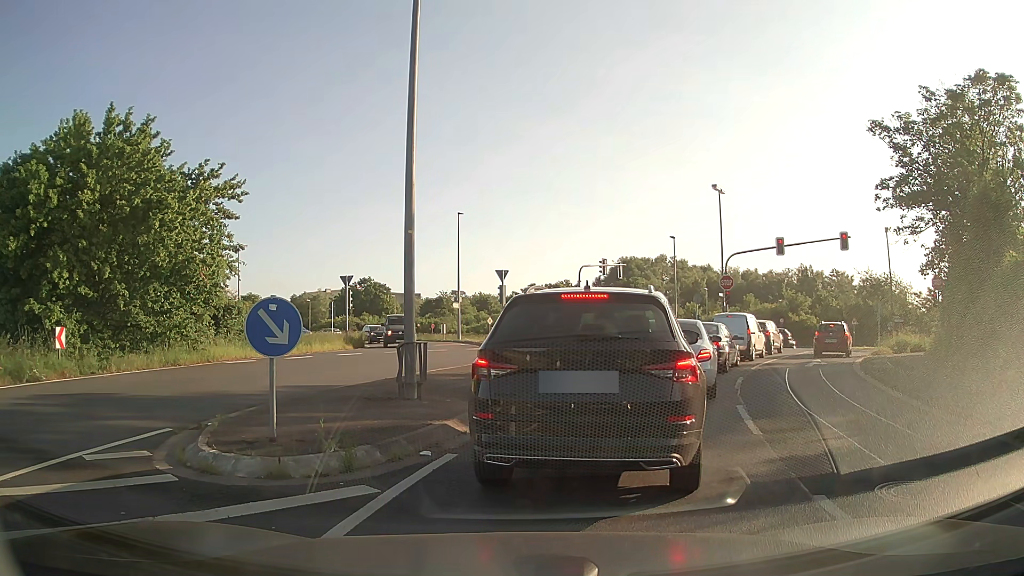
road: unclassified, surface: asphalt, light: Day
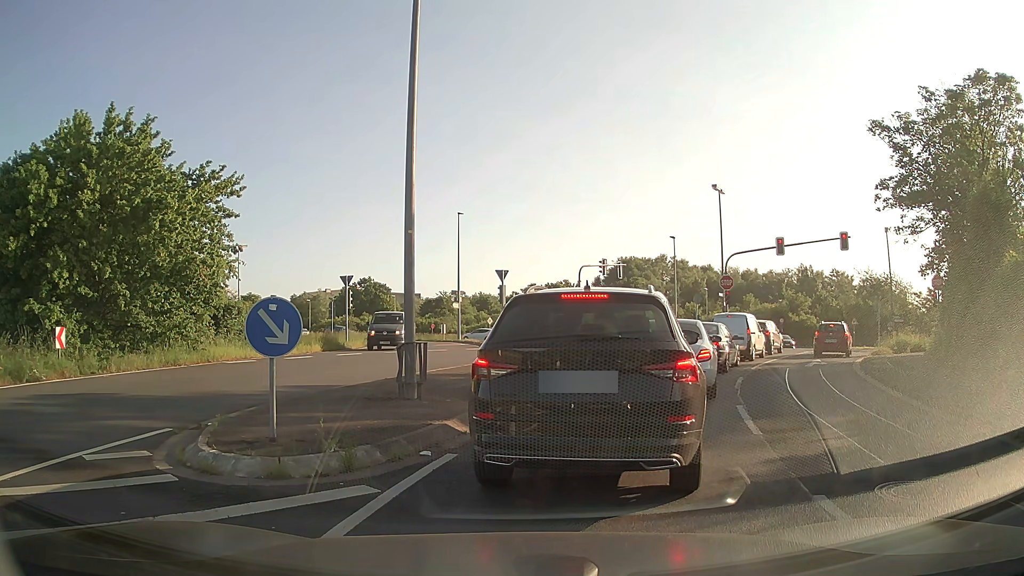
(0.0, 0.0) m; 0°
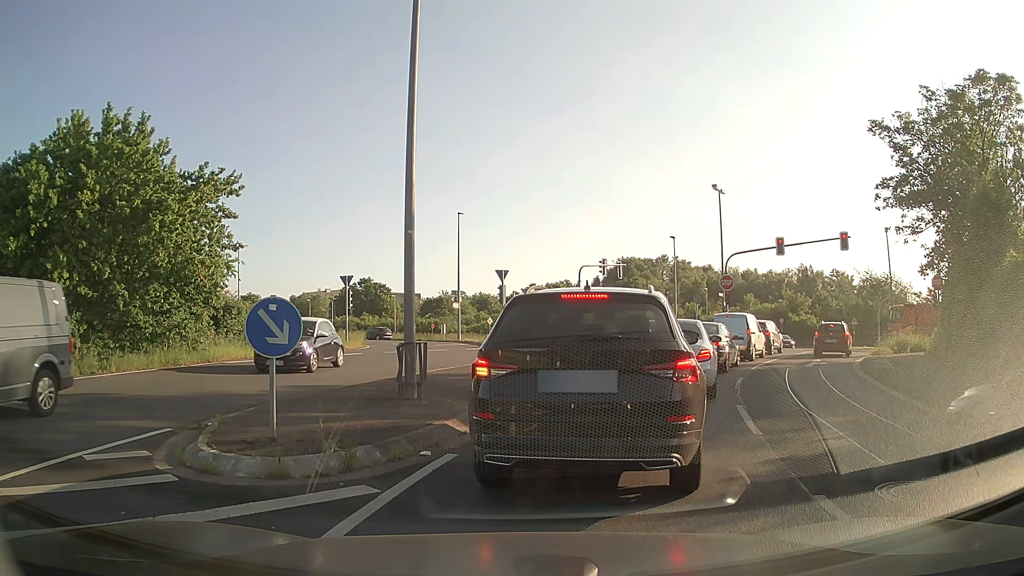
(0.0, 0.0) m; 0°
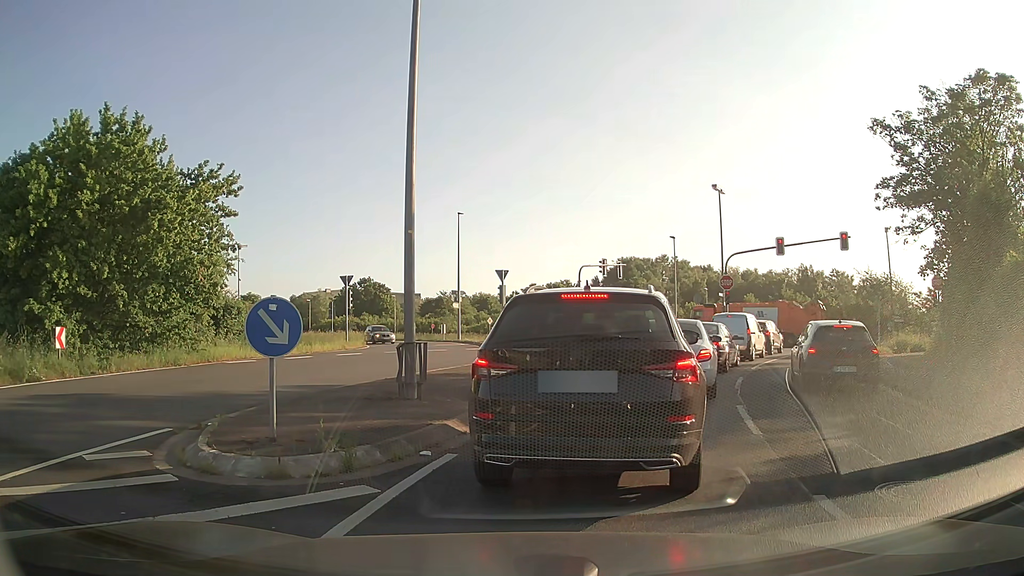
(0.0, 0.0) m; 0°
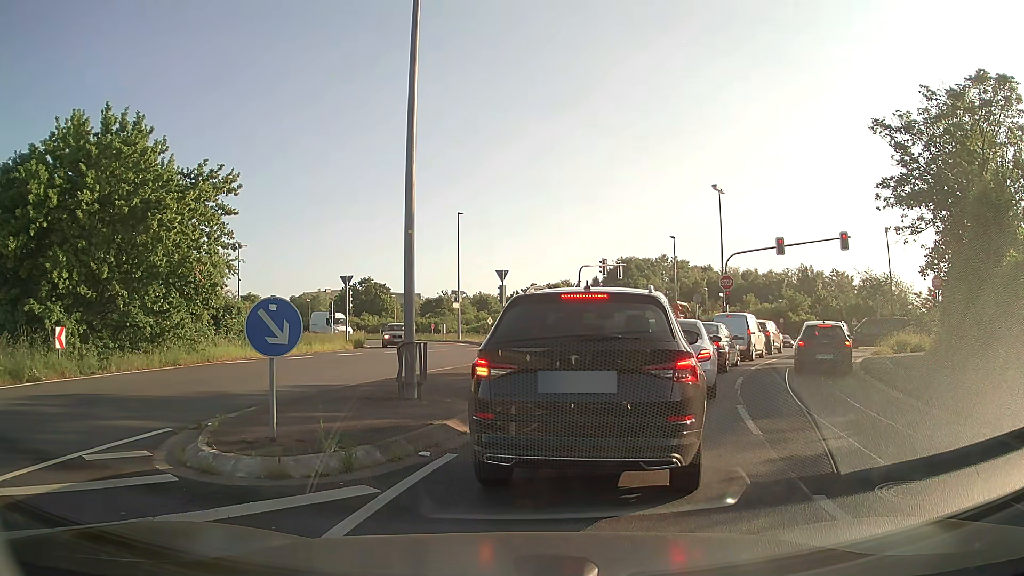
(0.0, 0.0) m; 0°
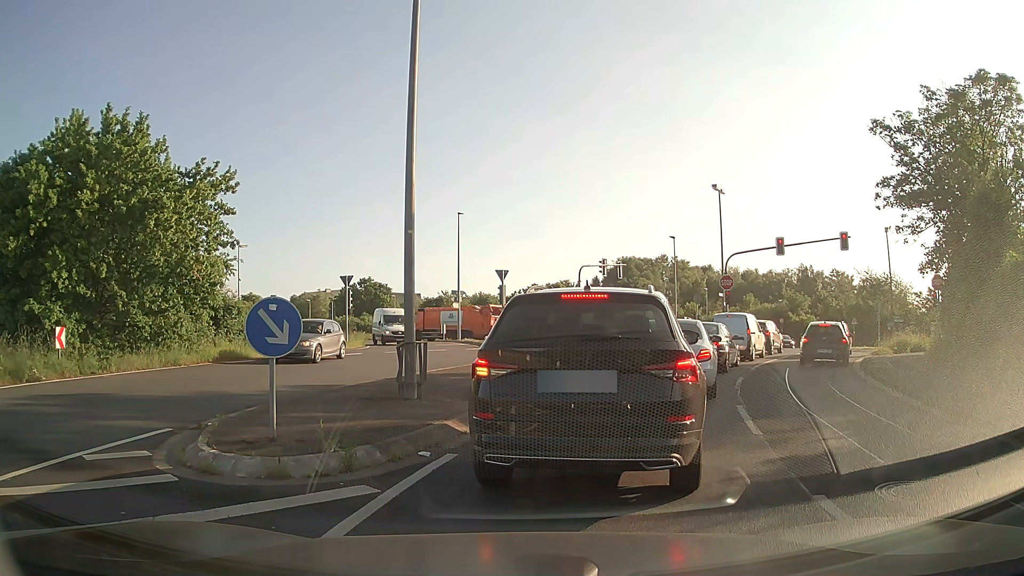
(0.0, 0.0) m; 0°
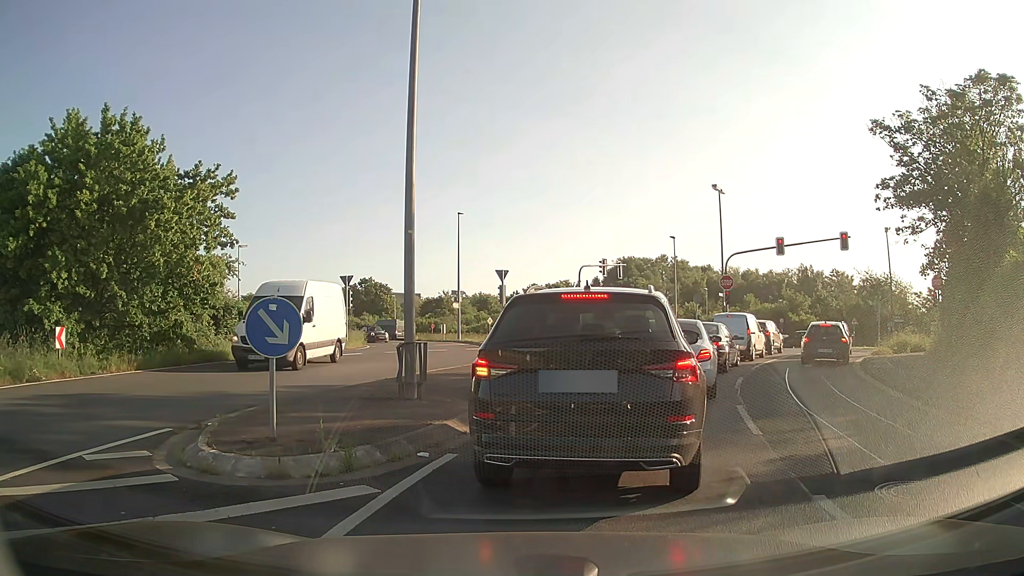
(0.0, 0.0) m; 0°
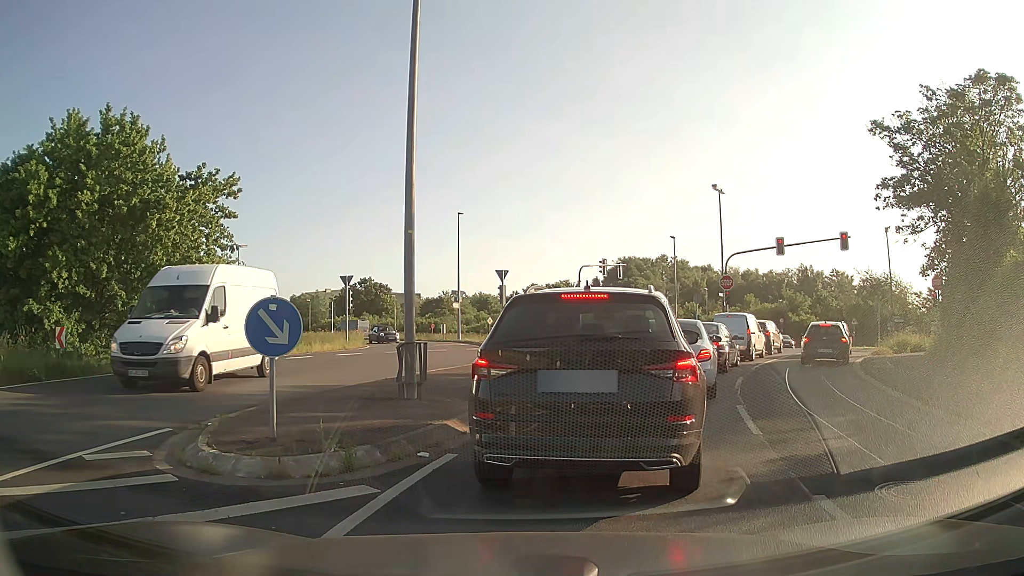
(0.0, 0.0) m; 0°
